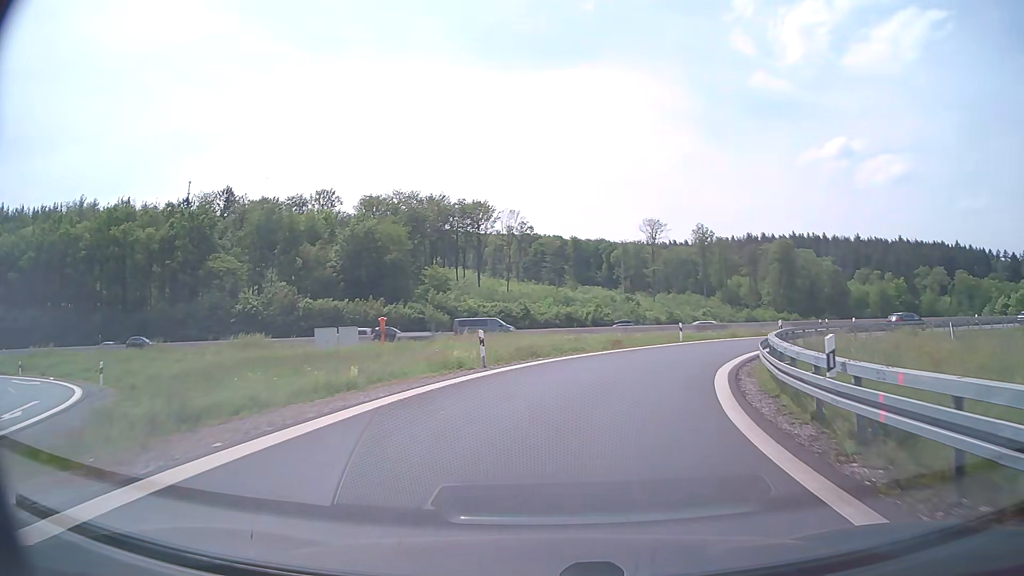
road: motorway_link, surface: asphalt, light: Day
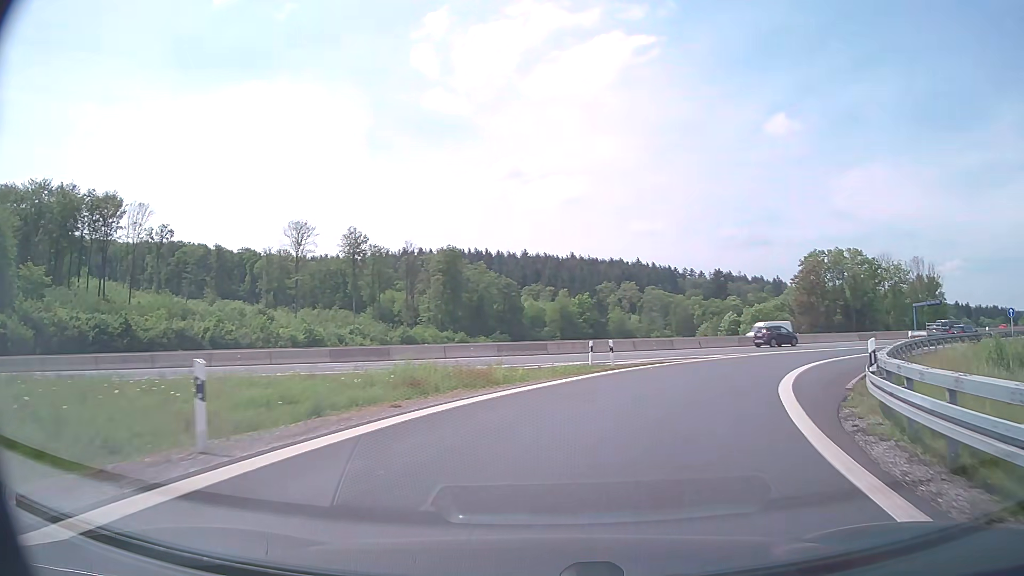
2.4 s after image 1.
(+6.4, +28.5) m; +29°
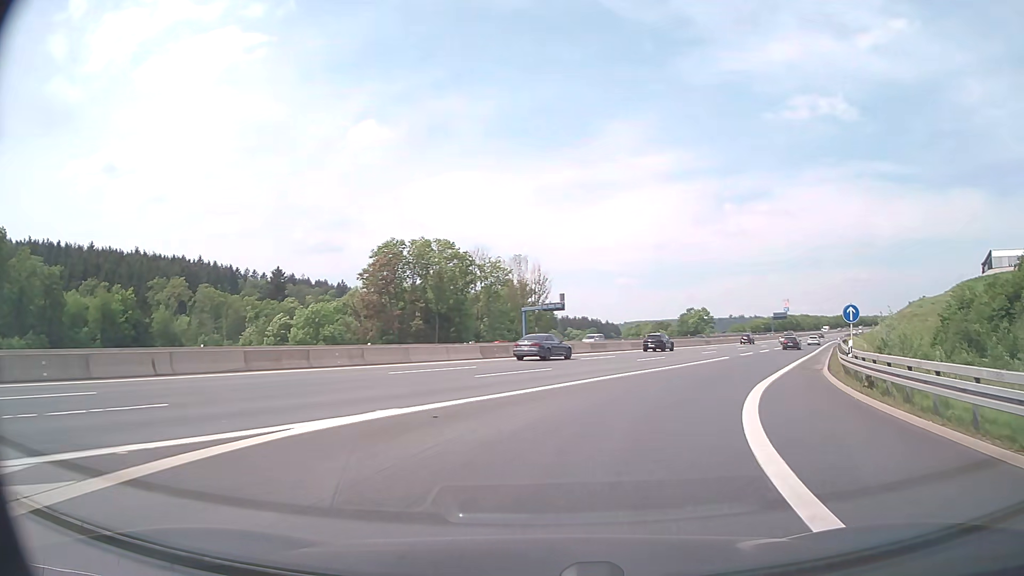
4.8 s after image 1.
(+9.6, +28.4) m; +37°
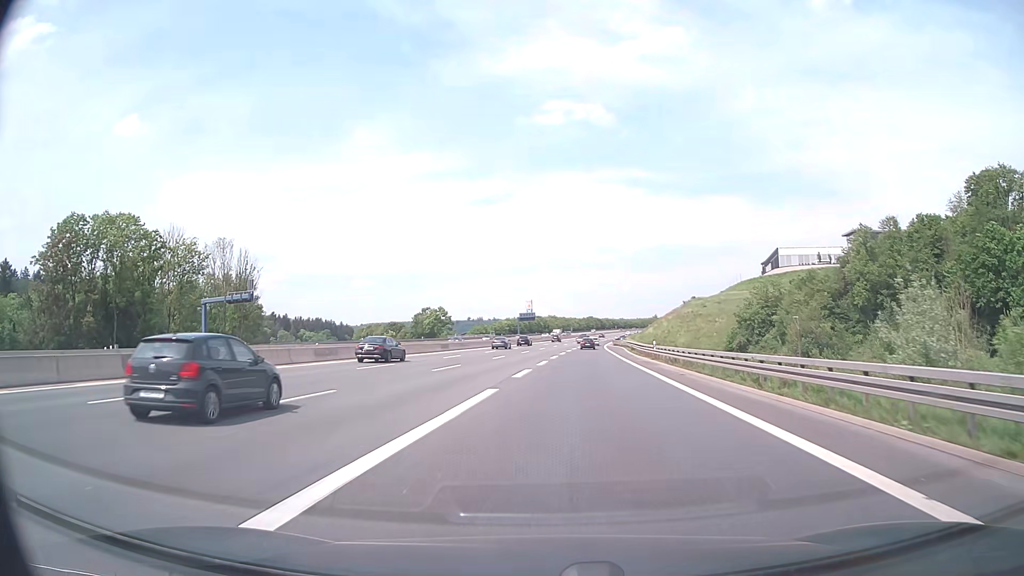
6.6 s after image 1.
(+6.4, +27.0) m; +23°
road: motorway
(0, +10) (+1, +20) (+2, +30) (+2, +40) (+3, +50) (+4, +60) (+5, +70) (+6, +80) (+6, +90) (+7, +100) m
